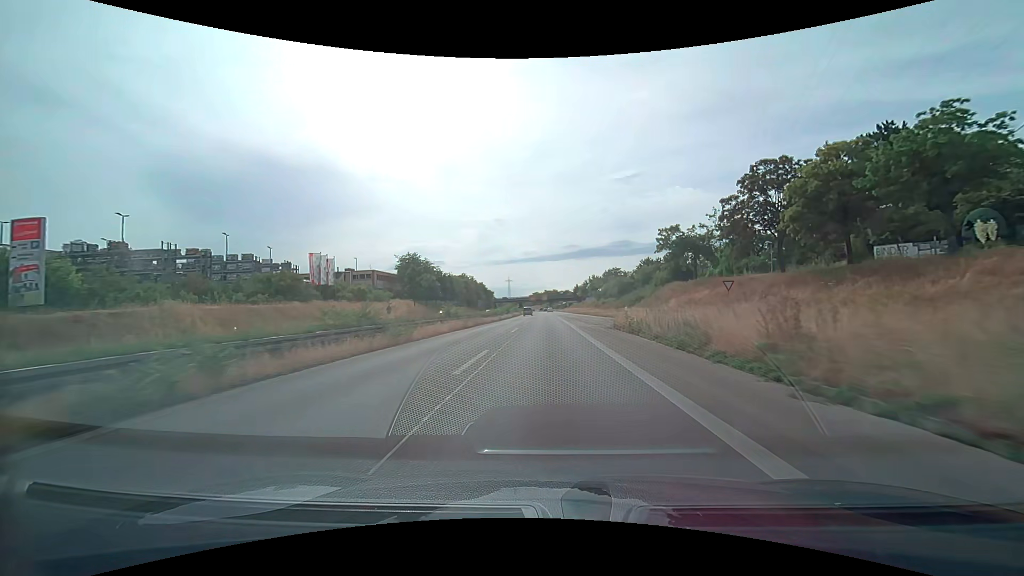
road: trunk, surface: asphalt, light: Day
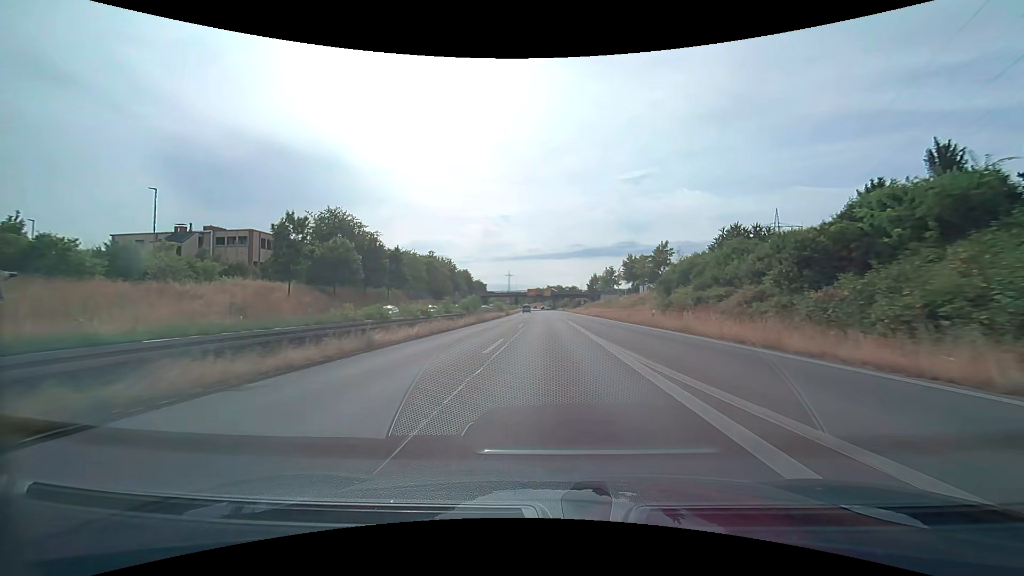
(+0.1, +49.9) m; 0°
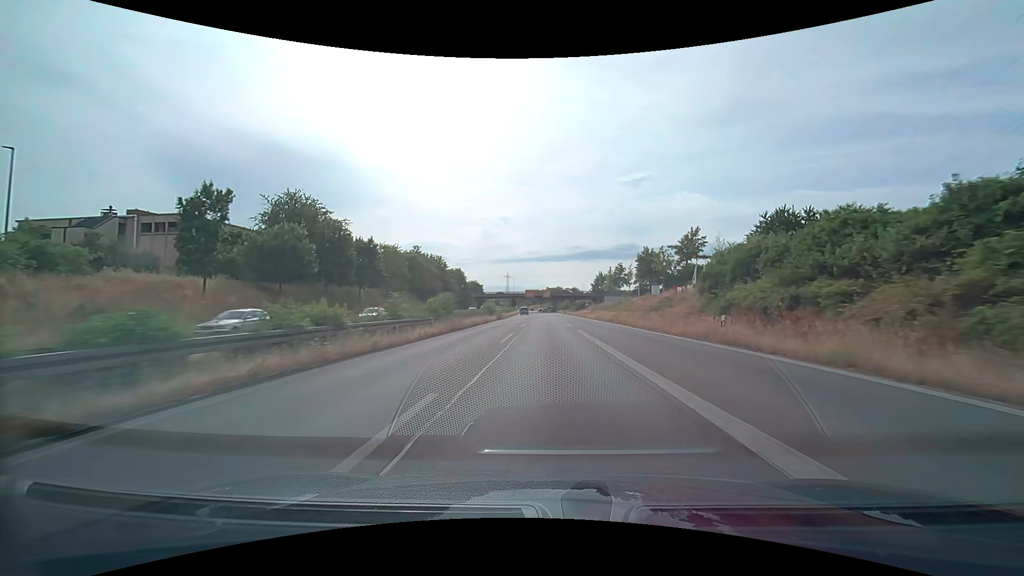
(0.0, +12.5) m; 0°
(0, +10) (0, +20) (0, +30) (0, +40) (0, +50) (0, +60) (0, +70) (0, +80) (0, +90) (0, +100) m
